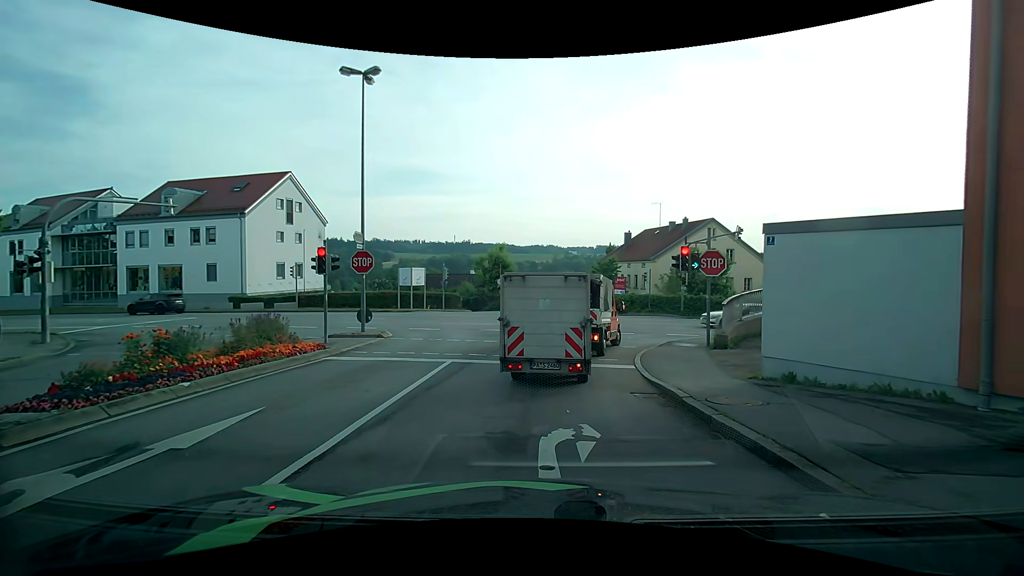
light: Day
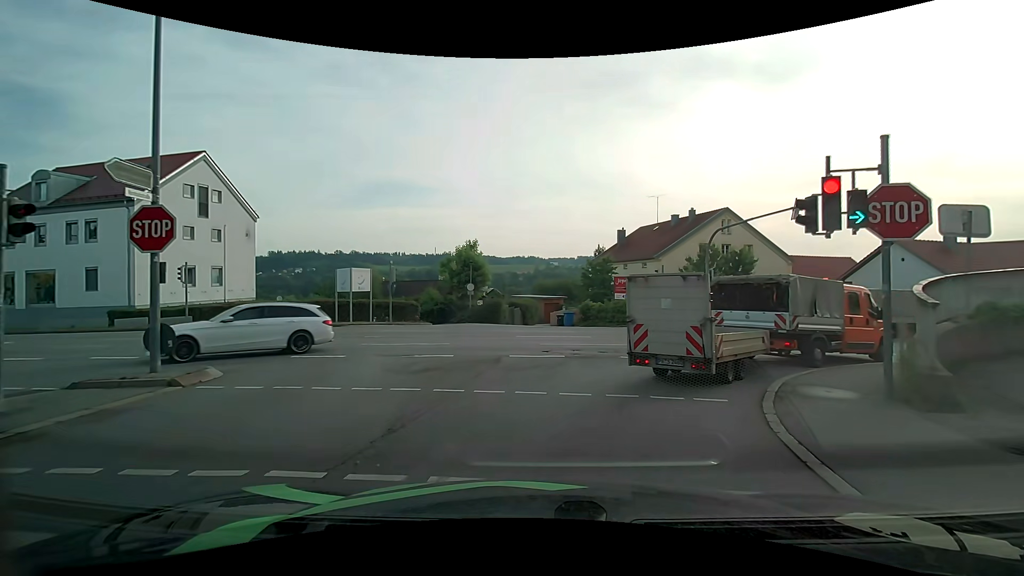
(+0.2, +9.9) m; +2°
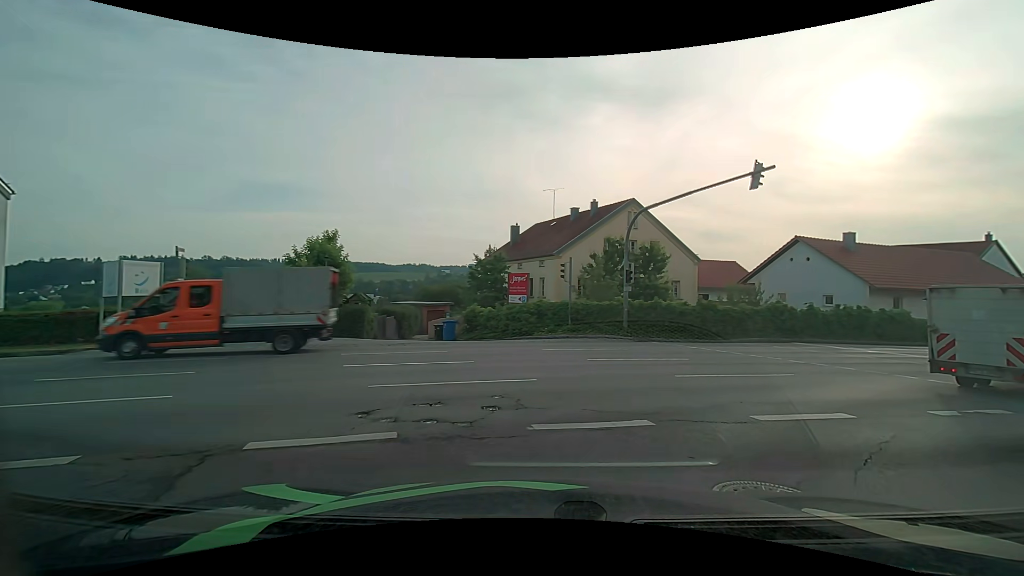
(+0.7, +8.2) m; +13°
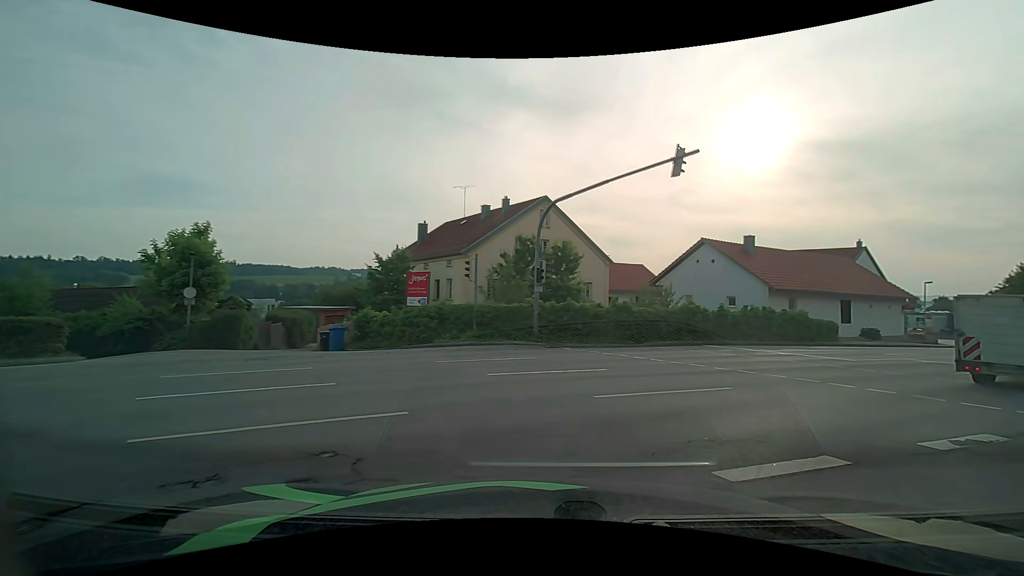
(+0.2, +2.7) m; +10°
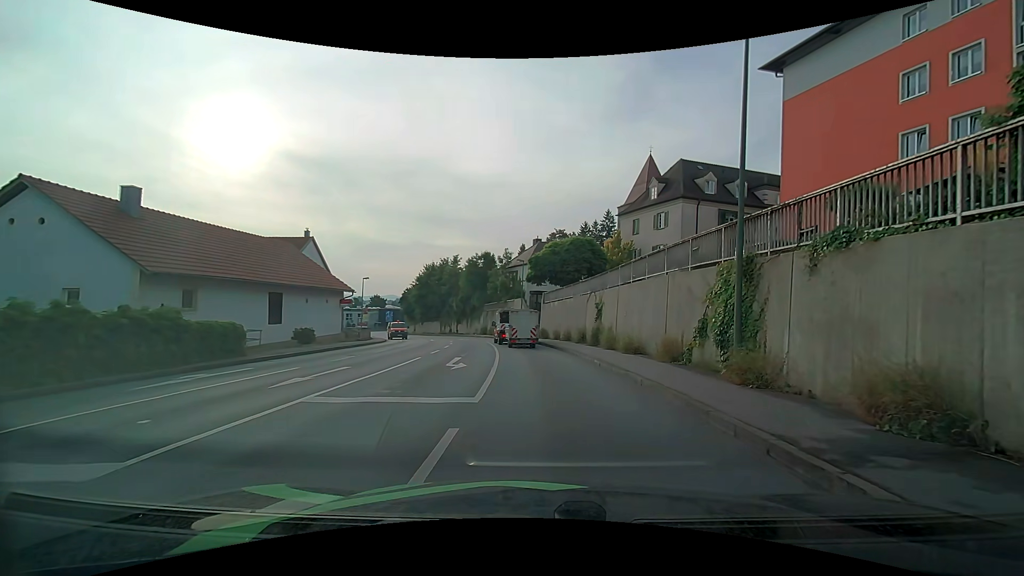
(+7.4, +12.9) m; +55°
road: tertiary
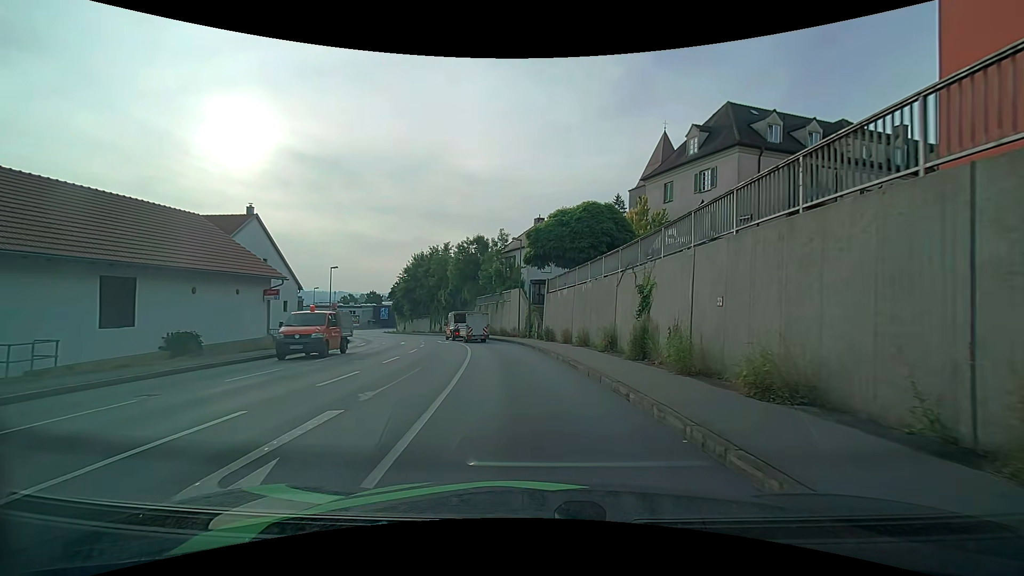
(+0.2, +11.5) m; 0°
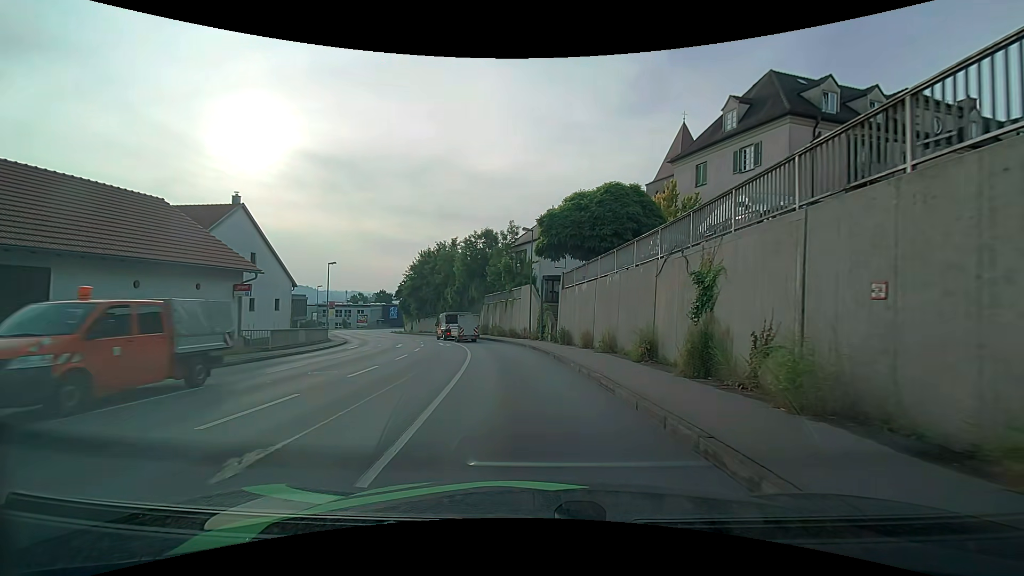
(0.0, +4.3) m; -1°
(0, +10) (-1, +20) (-2, +30) (-5, +40) (-8, +49) (-12, +58) (-17, +67) (-22, +76) (-26, +85) (-30, +94) m
